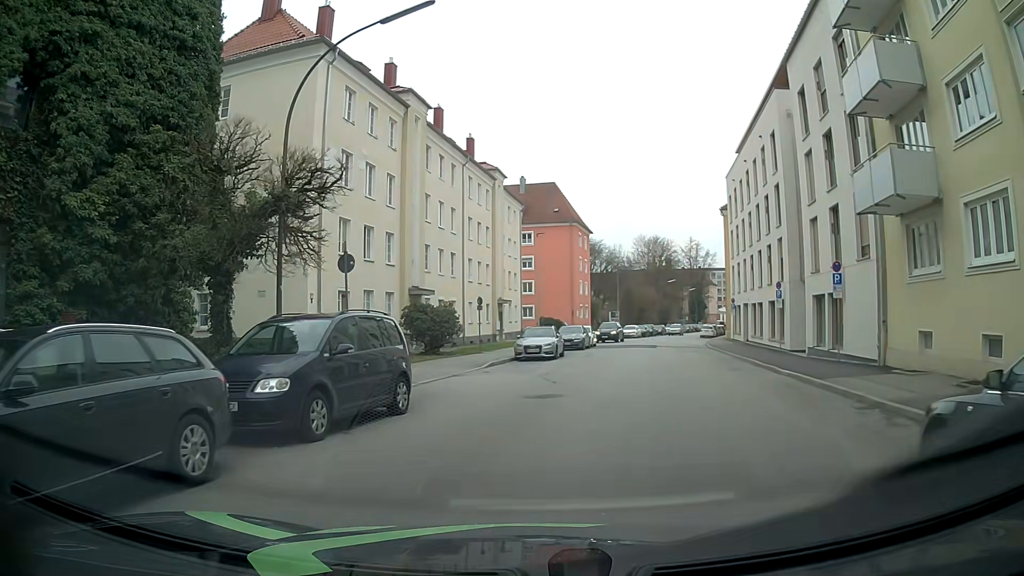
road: tertiary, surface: asphalt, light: Day
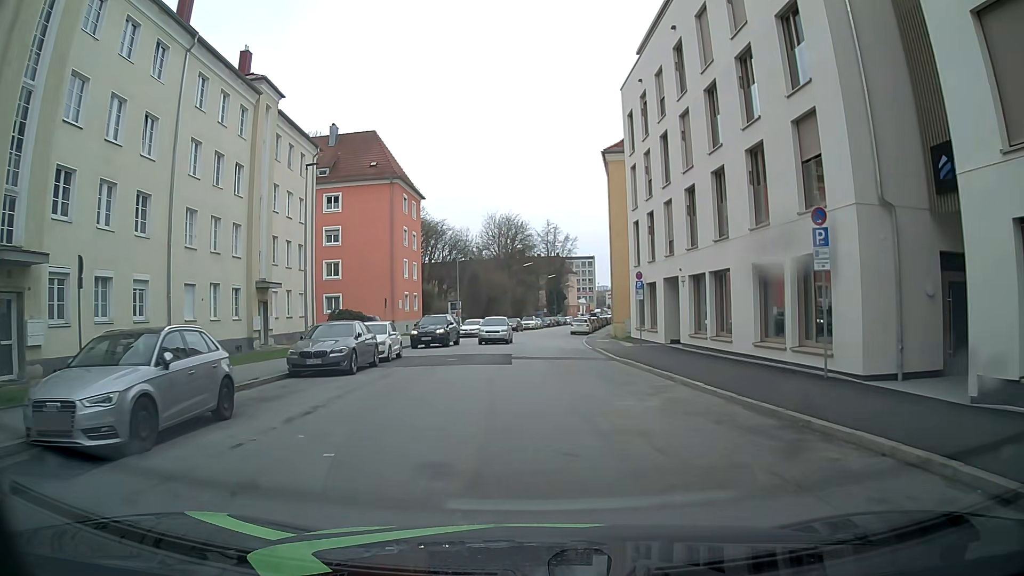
(+2.9, +21.5) m; +11°
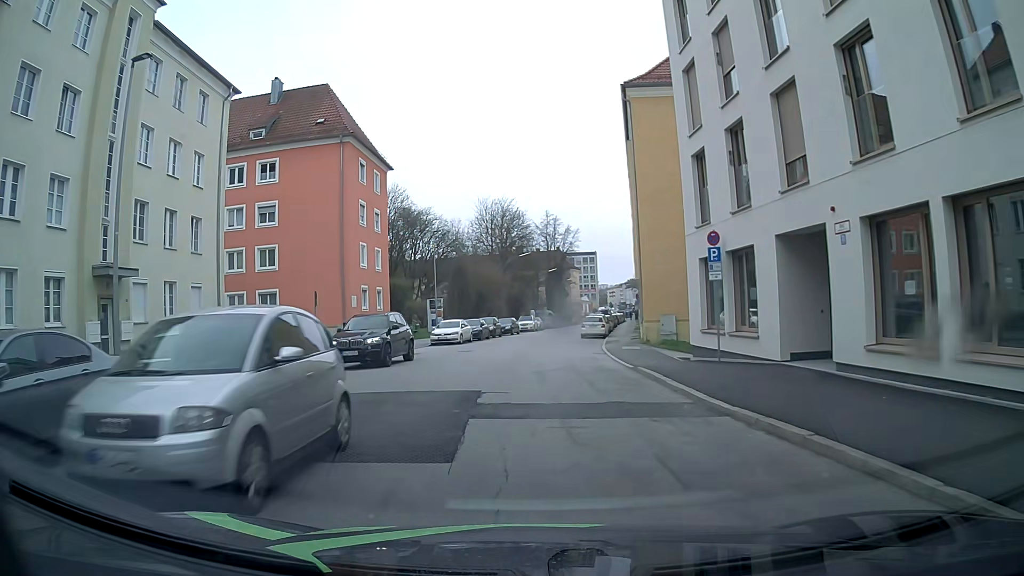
(-0.1, +14.1) m; 0°
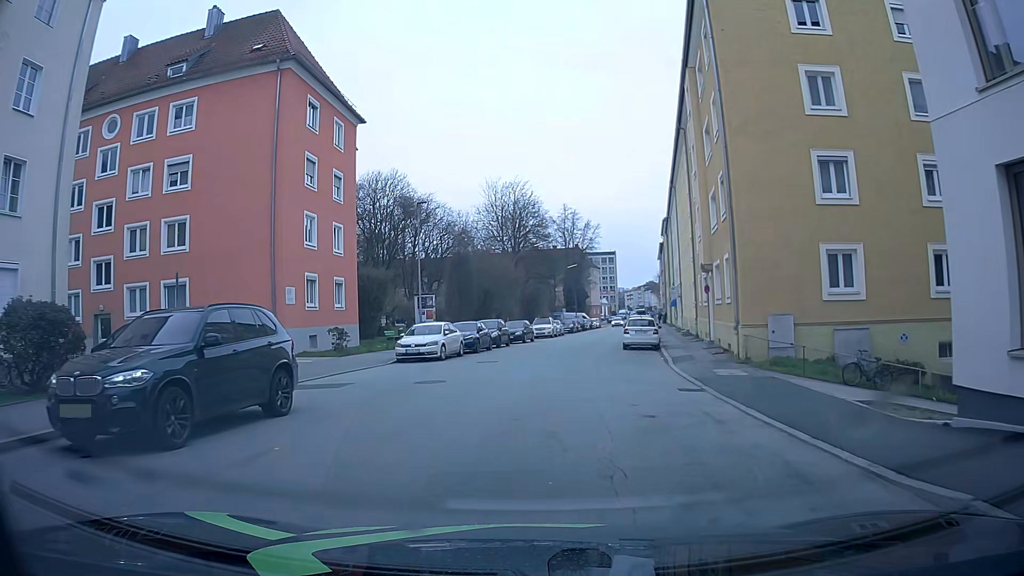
(-0.4, +13.8) m; -2°
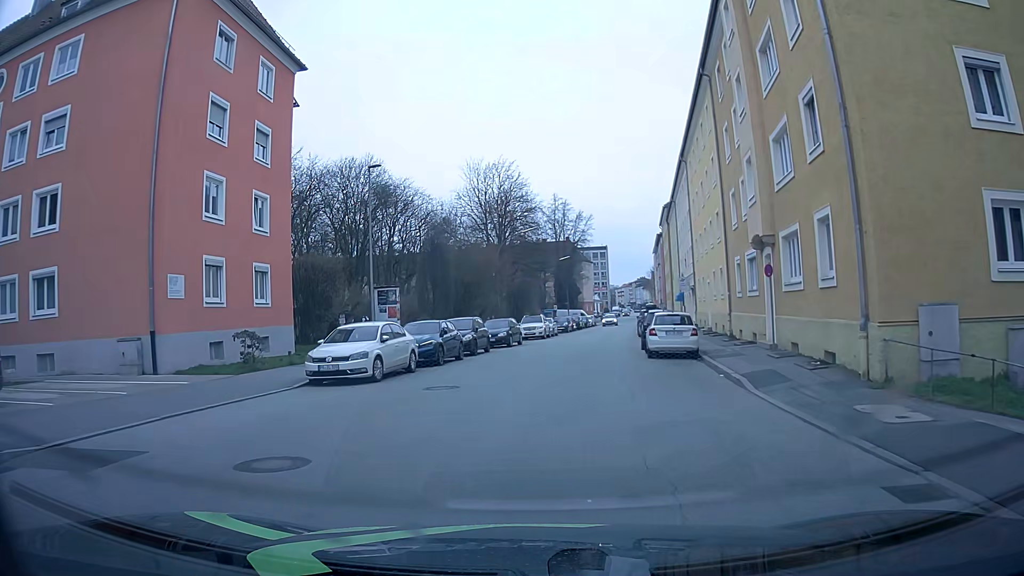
(+0.1, +9.1) m; +1°
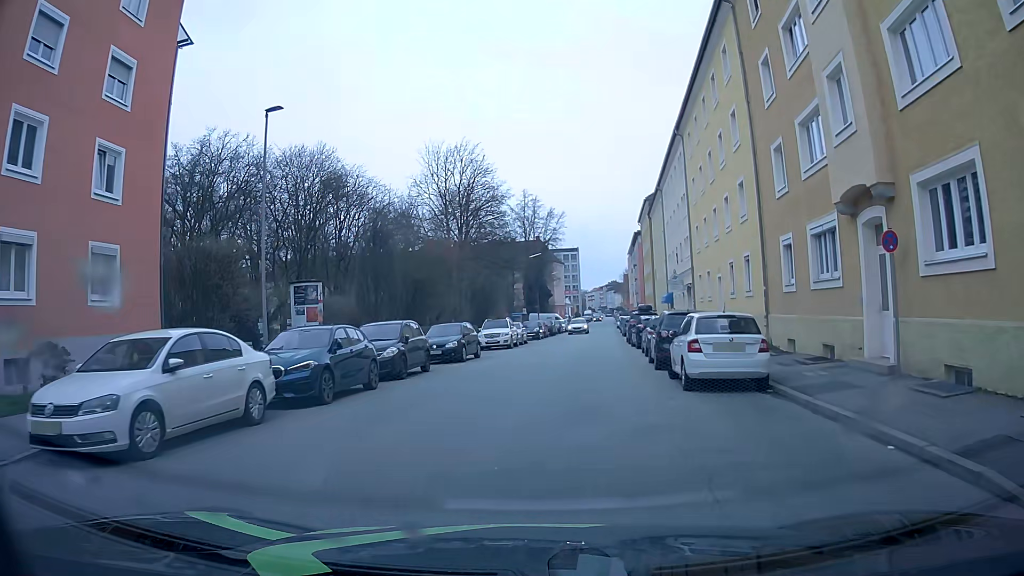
(+0.2, +9.0) m; +2°
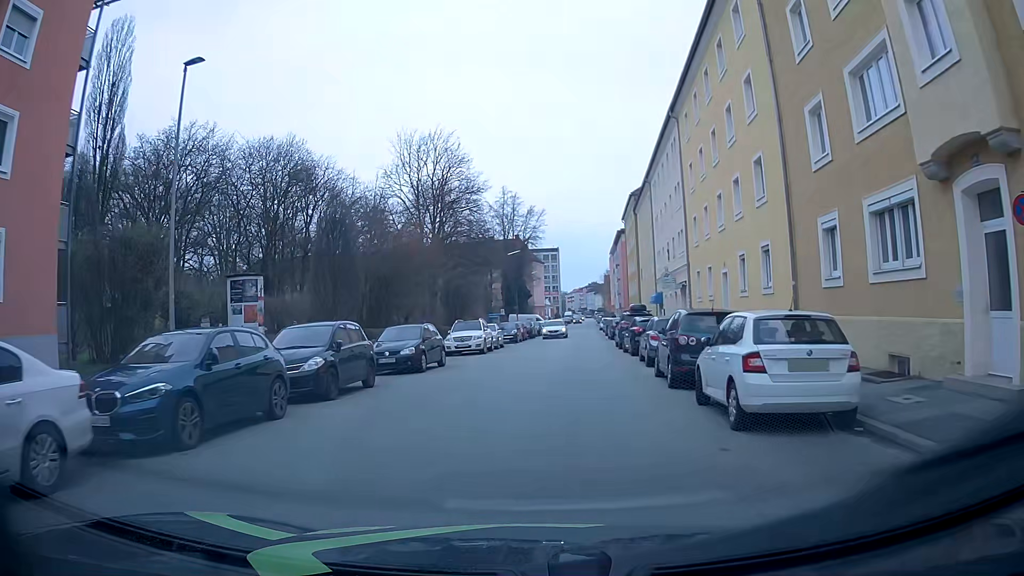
(+0.1, +4.5) m; +3°
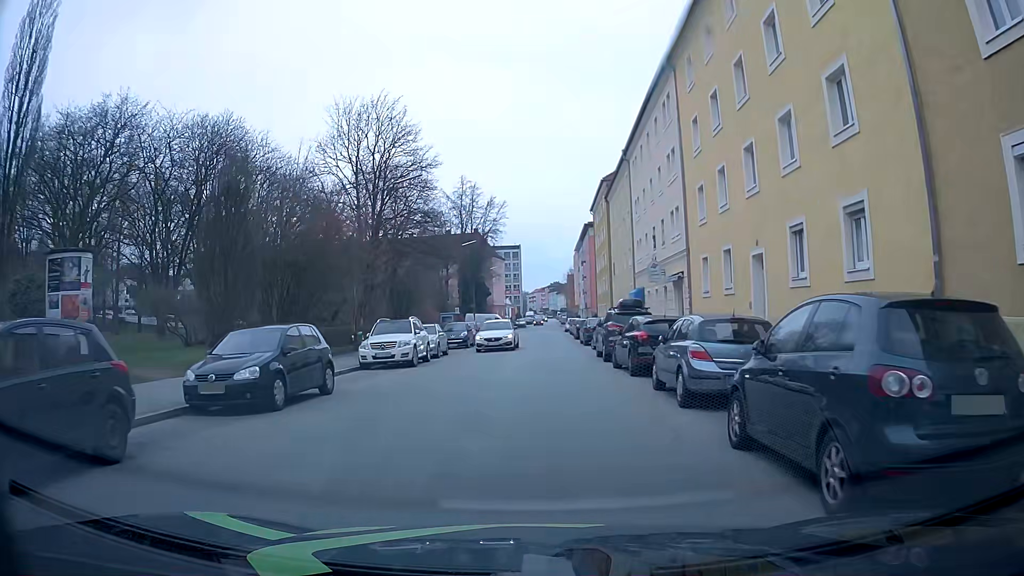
(+0.2, +8.9) m; +3°
